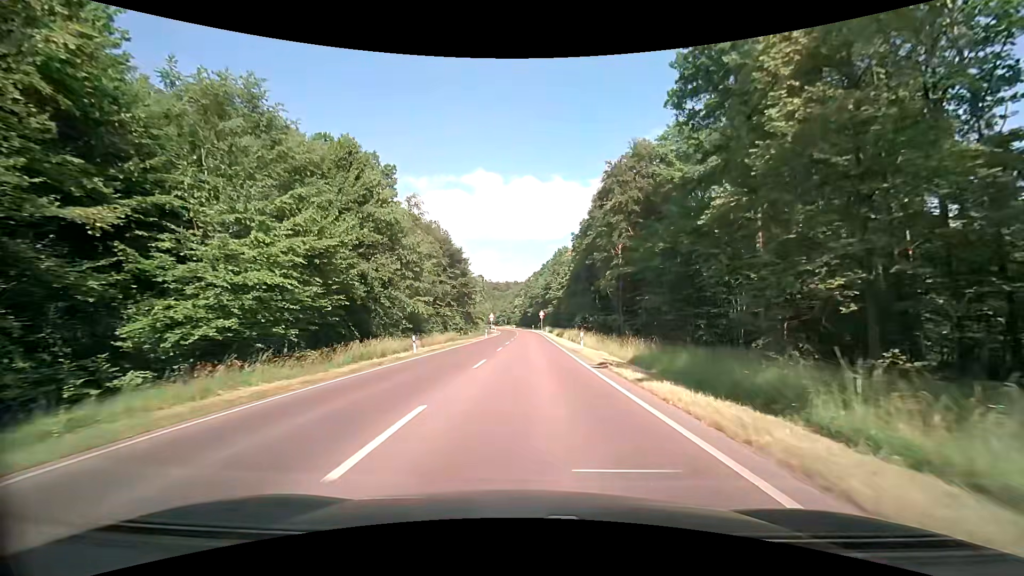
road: secondary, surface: asphalt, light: Day
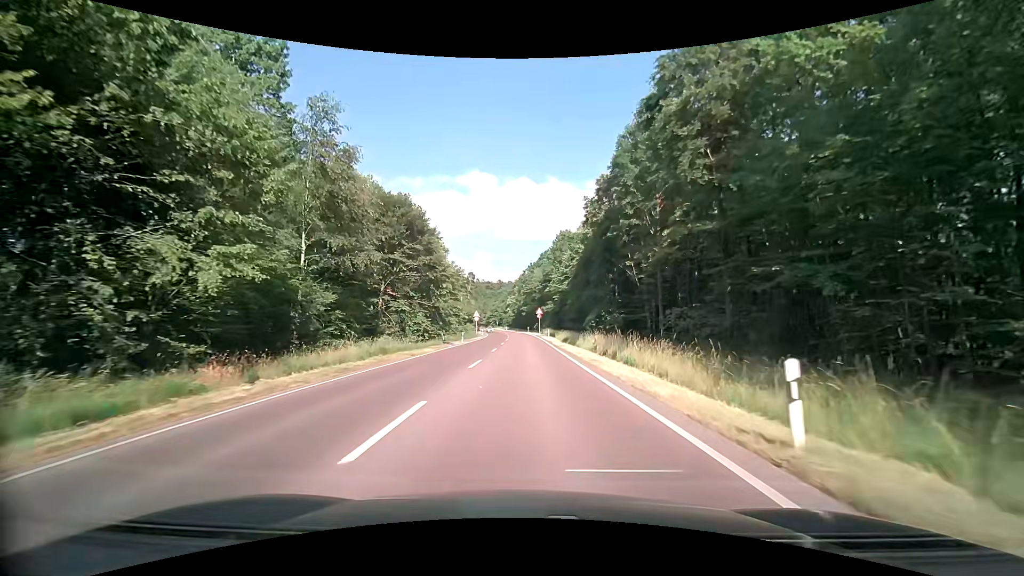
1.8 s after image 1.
(+0.1, +23.4) m; +1°
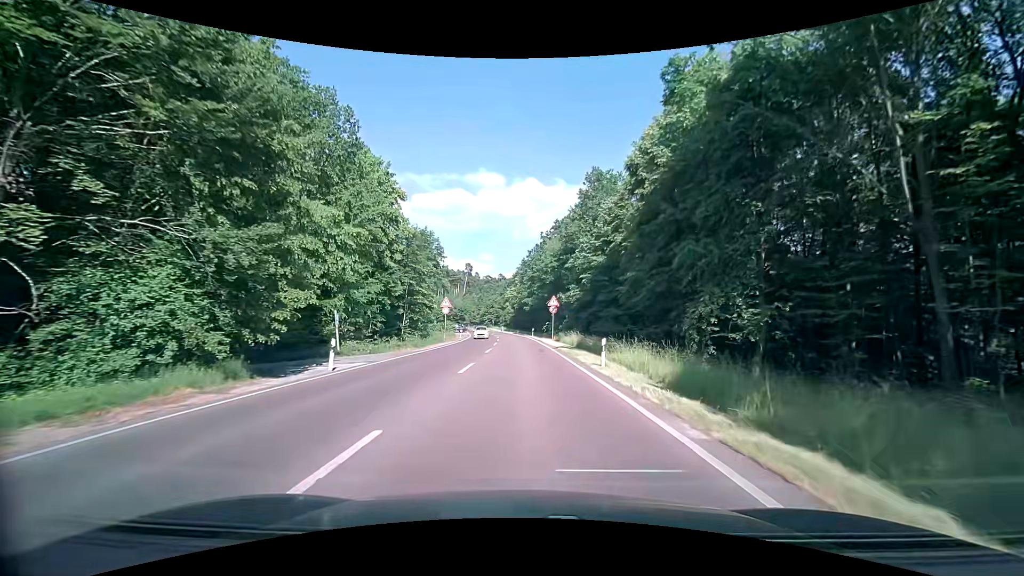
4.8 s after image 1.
(-0.2, +38.4) m; 0°
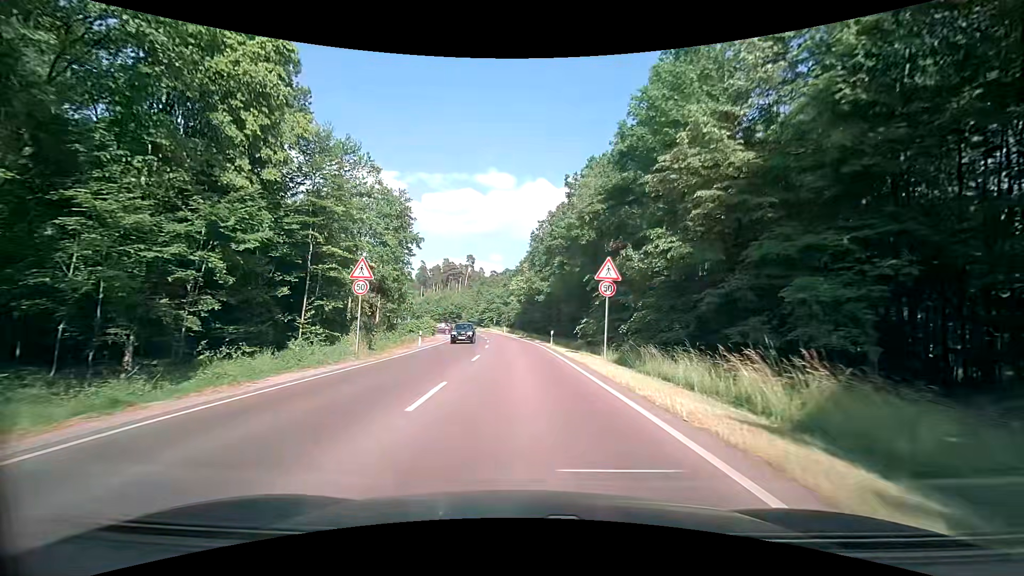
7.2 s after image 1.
(-0.5, +30.5) m; -1°
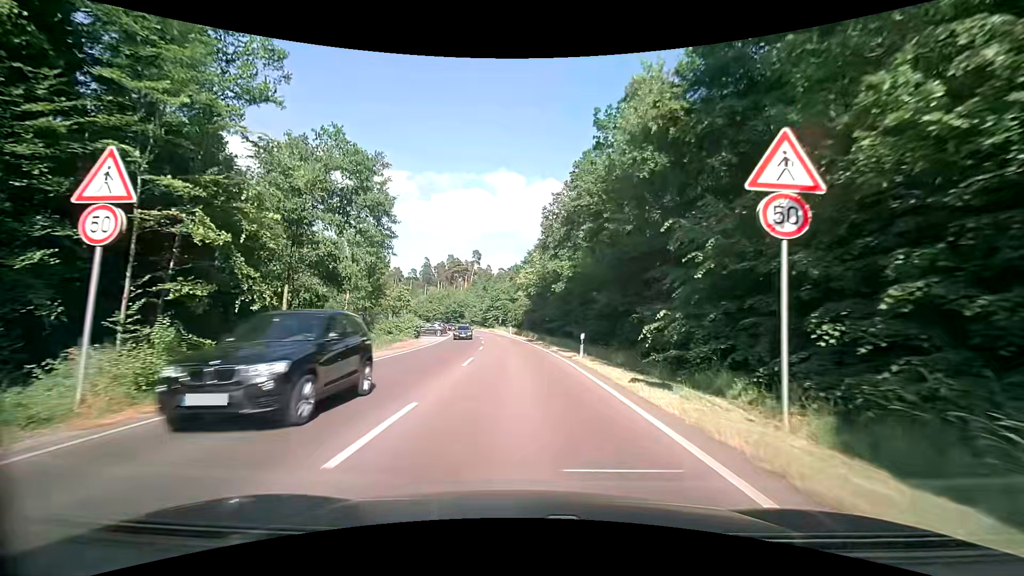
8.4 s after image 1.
(-0.1, +15.2) m; -1°
(0, +10) (0, +20) (-1, +30) (-1, +40) (-2, +50) (-3, +60) (-5, +70) (-6, +80) (-8, +89) (-10, +99) m
